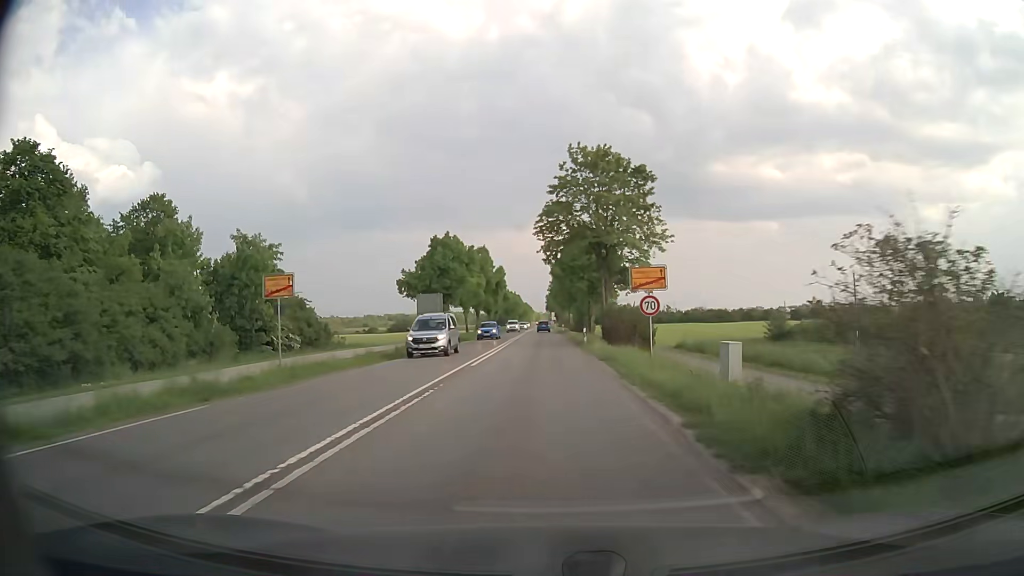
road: secondary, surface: asphalt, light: Day
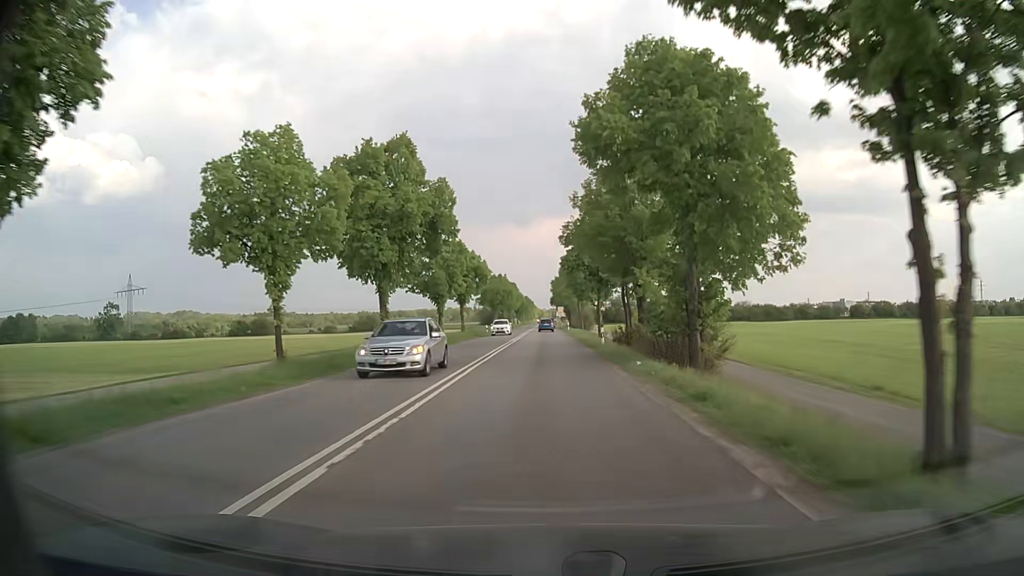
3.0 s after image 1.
(-0.2, +53.9) m; 0°
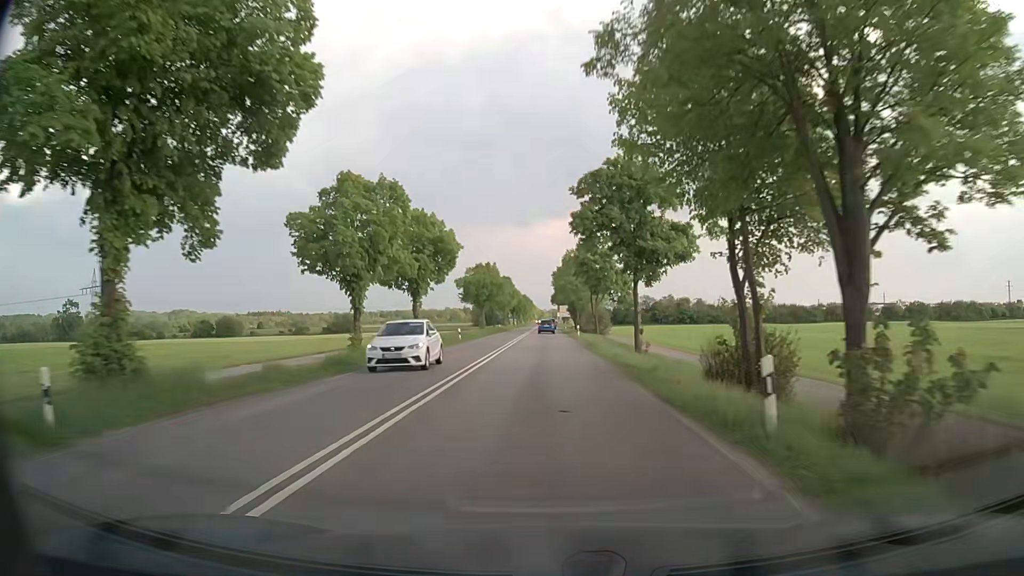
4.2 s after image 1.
(0.0, +23.2) m; 0°
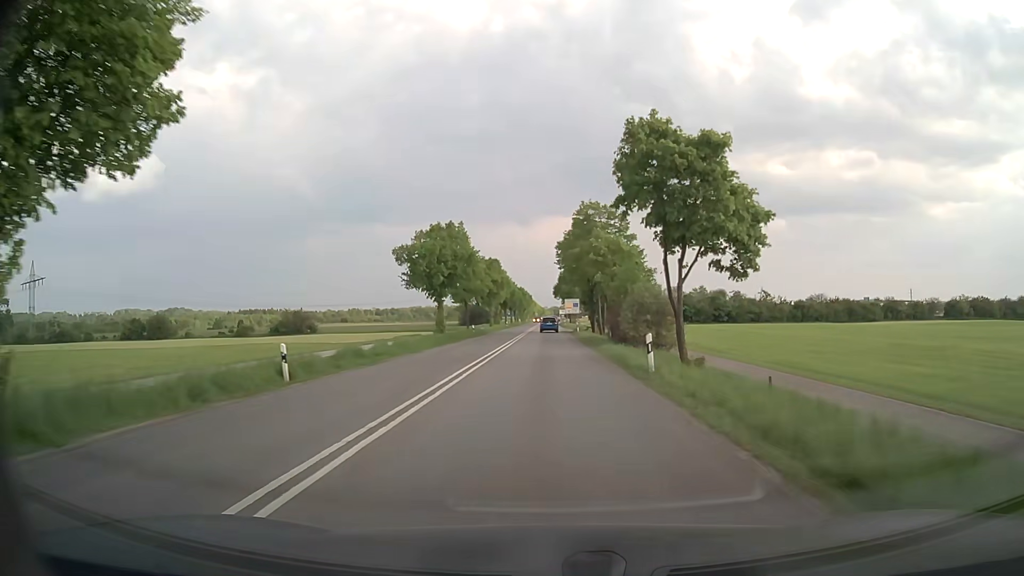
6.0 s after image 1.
(0.0, +34.7) m; 0°
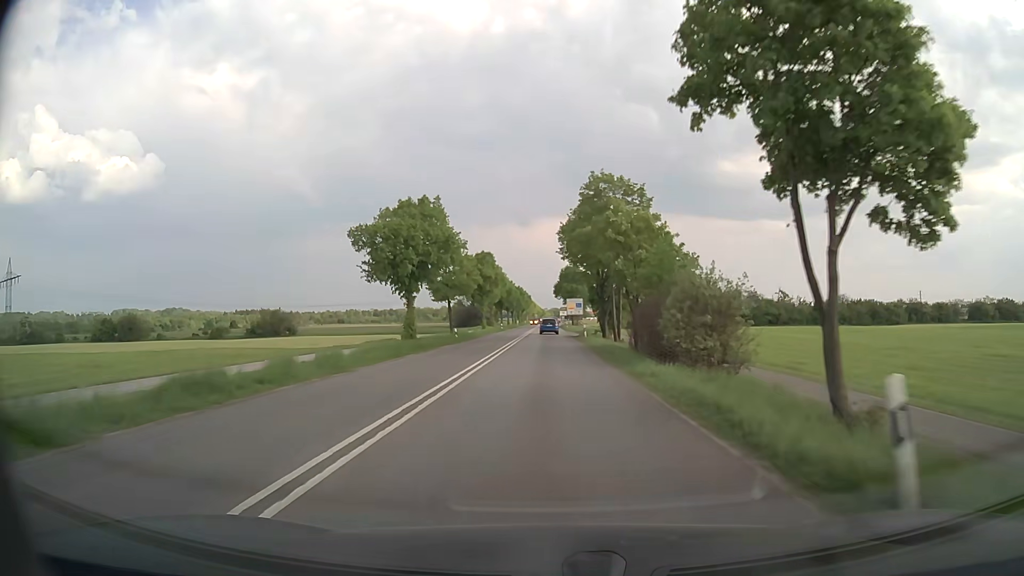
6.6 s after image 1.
(-0.1, +11.5) m; 0°
